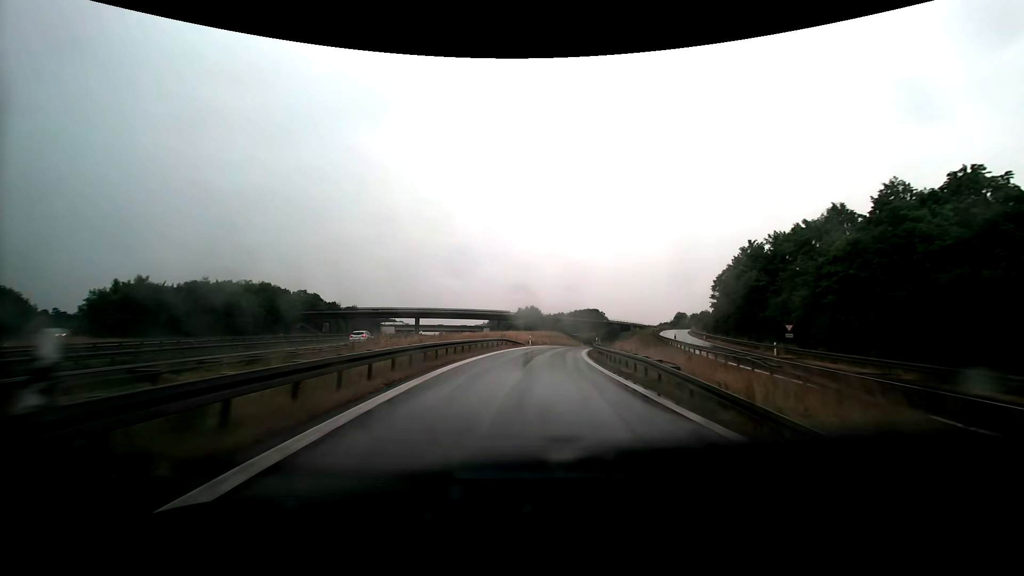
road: motorway_link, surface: asphalt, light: Day
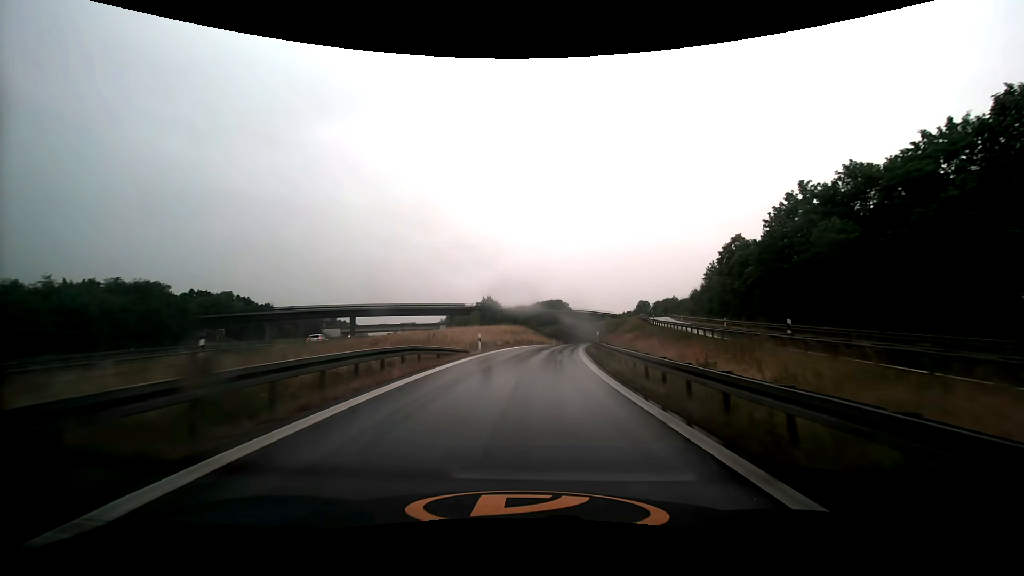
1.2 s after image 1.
(+0.8, +23.6) m; +4°
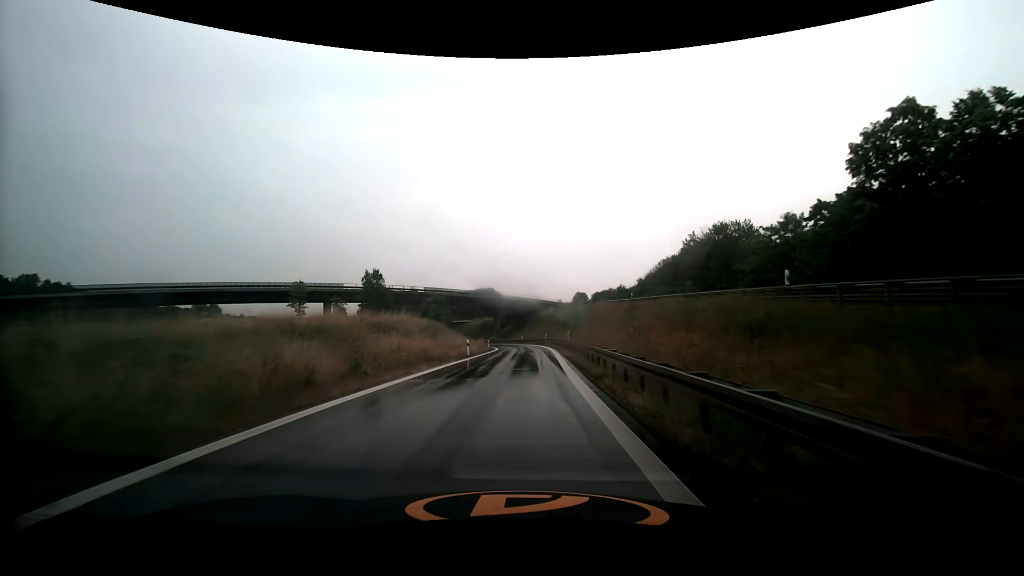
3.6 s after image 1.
(+3.6, +45.8) m; +8°
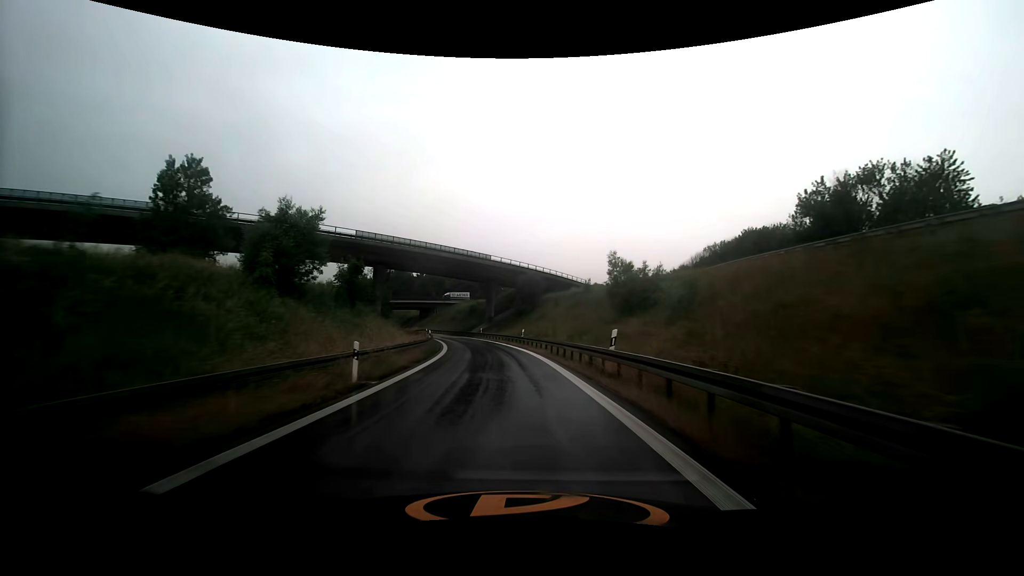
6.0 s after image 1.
(+0.6, +45.9) m; -1°
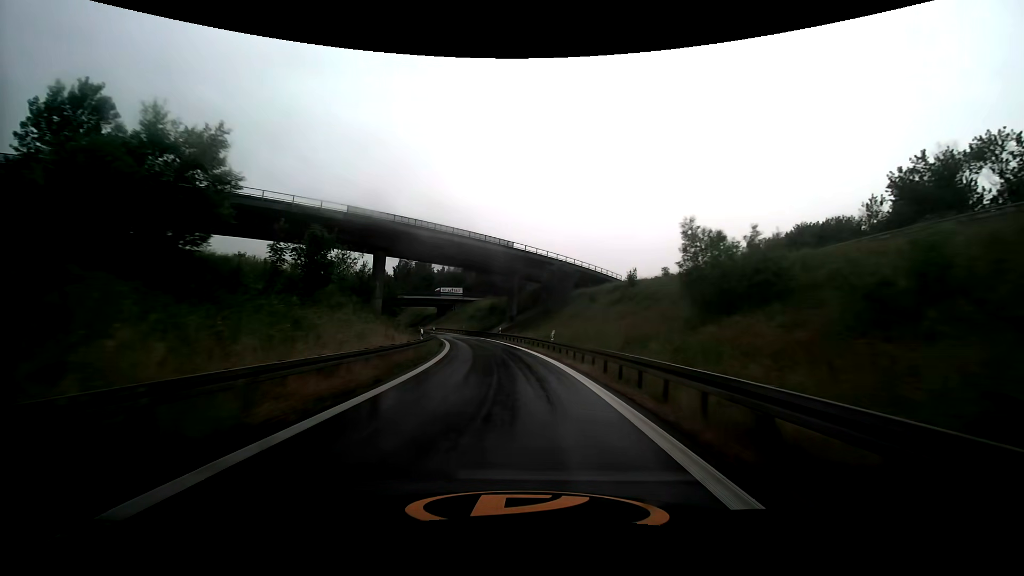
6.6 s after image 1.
(-0.3, +11.3) m; -3°
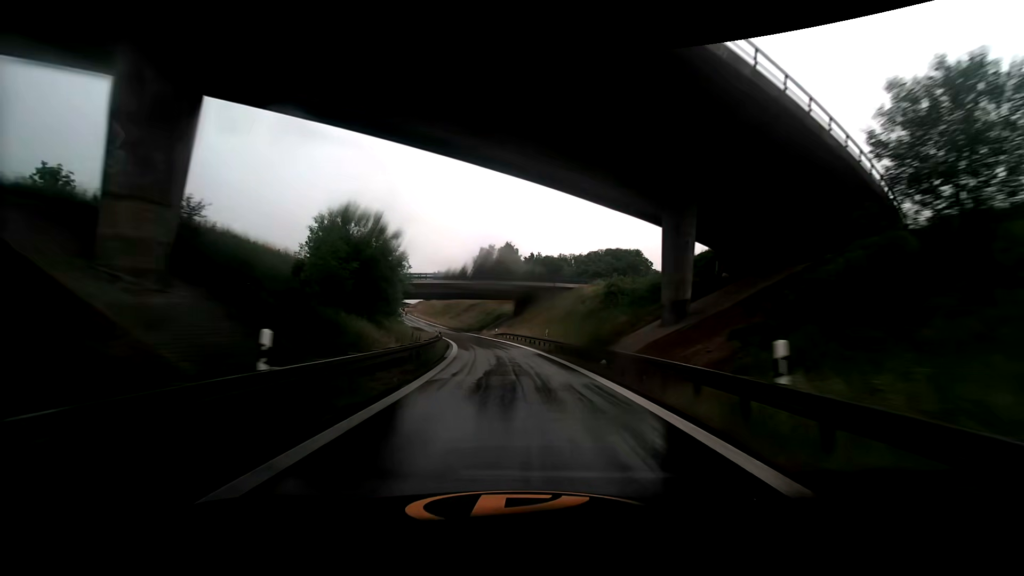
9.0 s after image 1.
(-4.4, +45.7) m; -11°
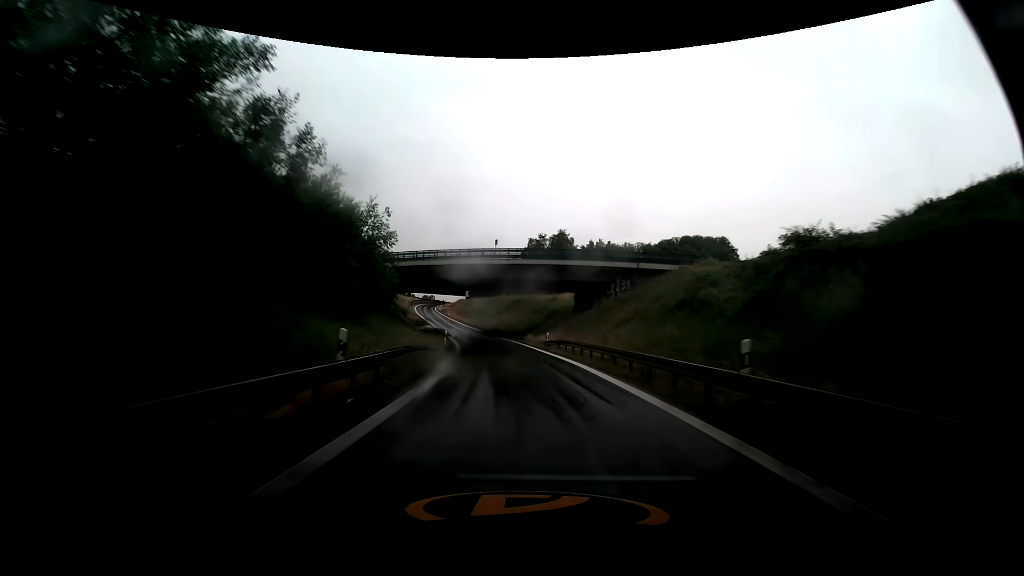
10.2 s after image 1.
(-1.5, +23.5) m; -7°
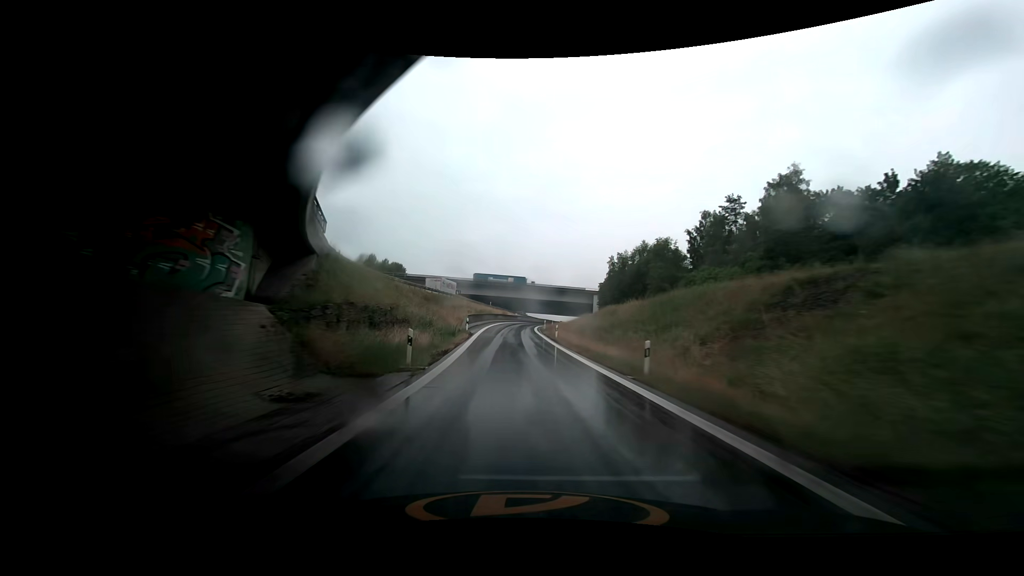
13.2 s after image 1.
(-7.3, +59.7) m; -14°
(0, +10) (-1, +20) (-1, +30) (-1, +40) (-1, +50) (-1, +60) (-1, +70) (0, +80) (+2, +90) (+3, +100) m
